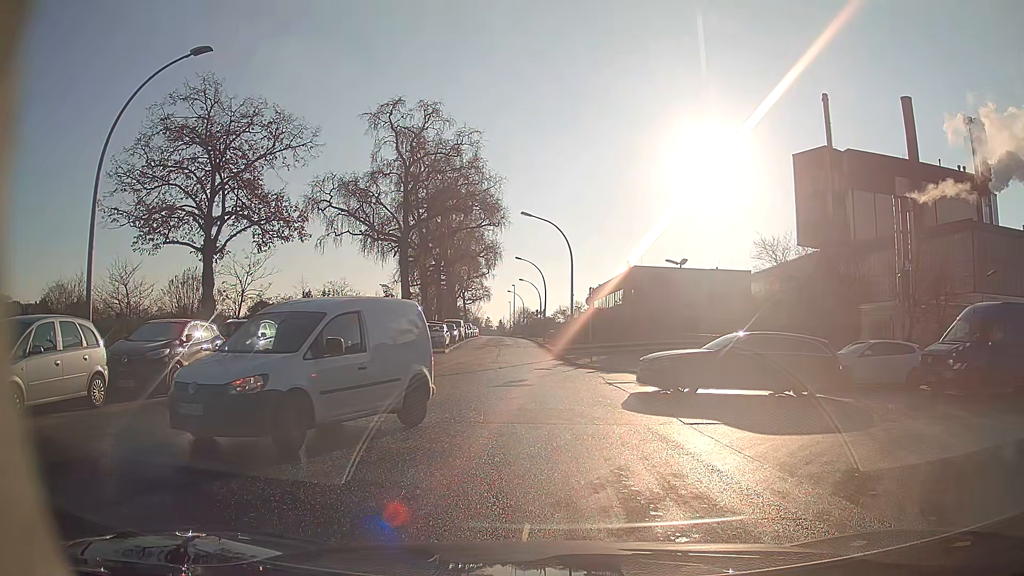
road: residential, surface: asphalt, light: Day
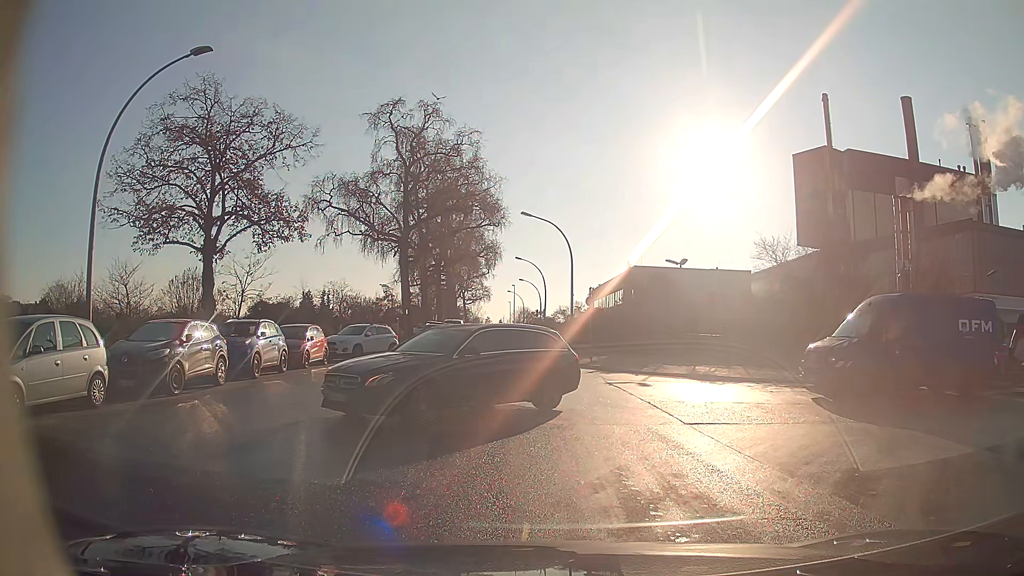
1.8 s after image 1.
(0.0, 0.0) m; 0°
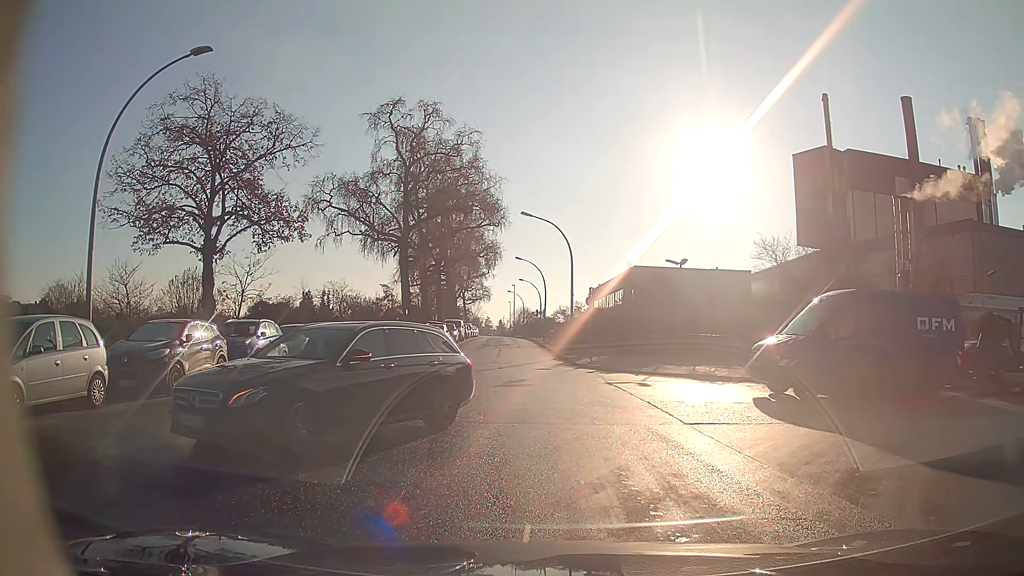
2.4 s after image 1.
(0.0, 0.0) m; 0°
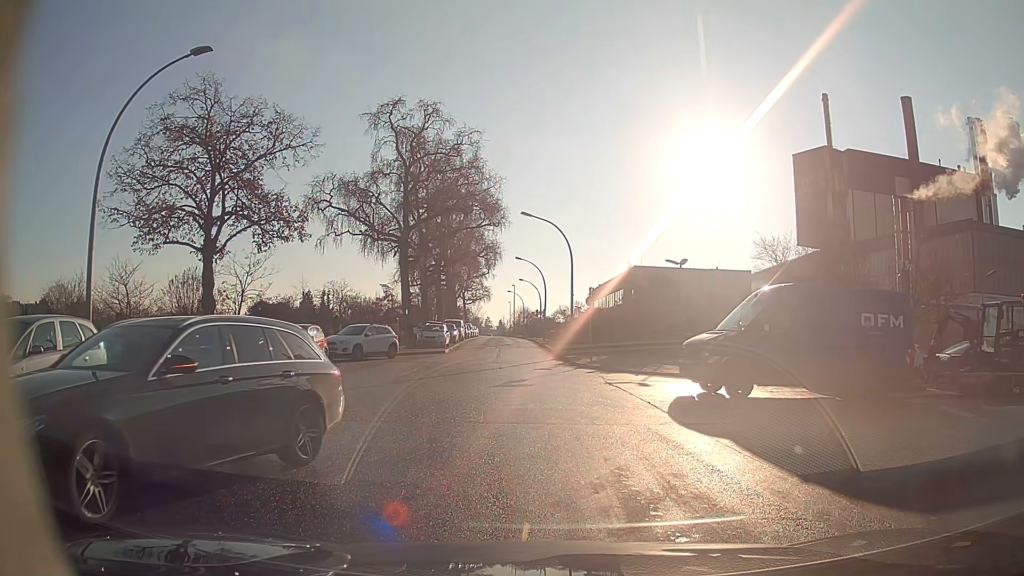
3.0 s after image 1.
(0.0, 0.0) m; 0°
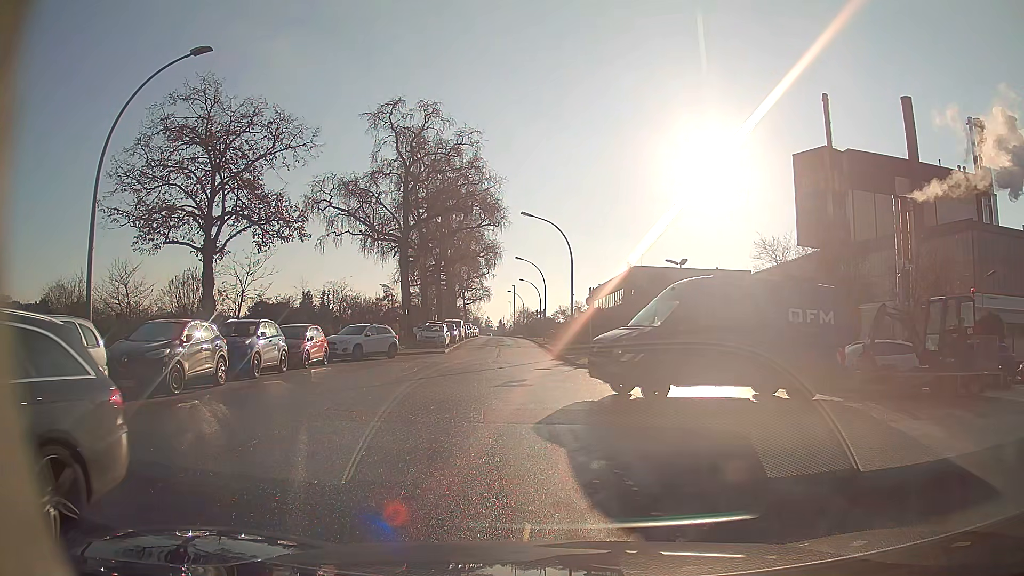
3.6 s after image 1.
(0.0, 0.0) m; 0°
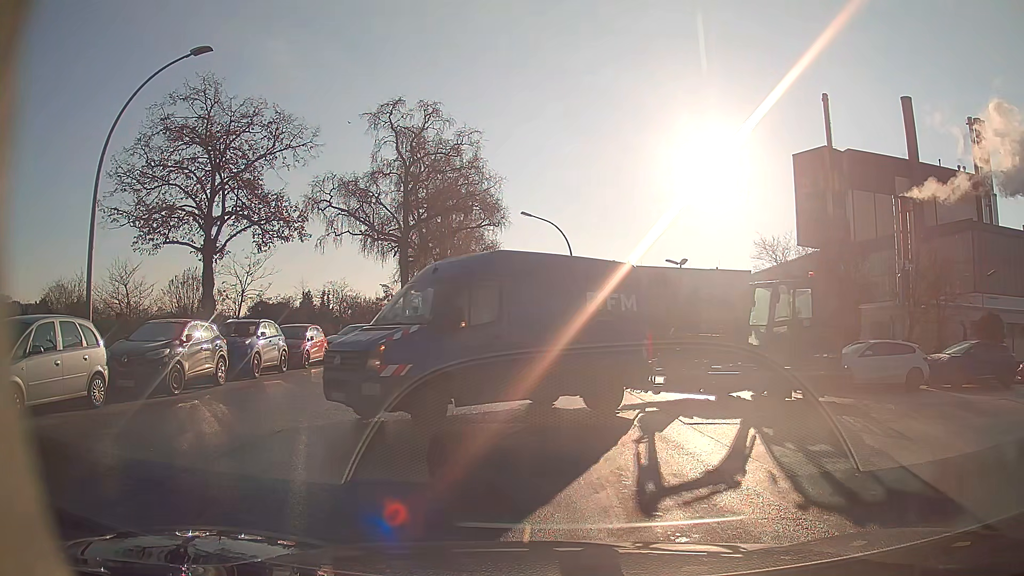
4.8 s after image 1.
(0.0, 0.0) m; 0°
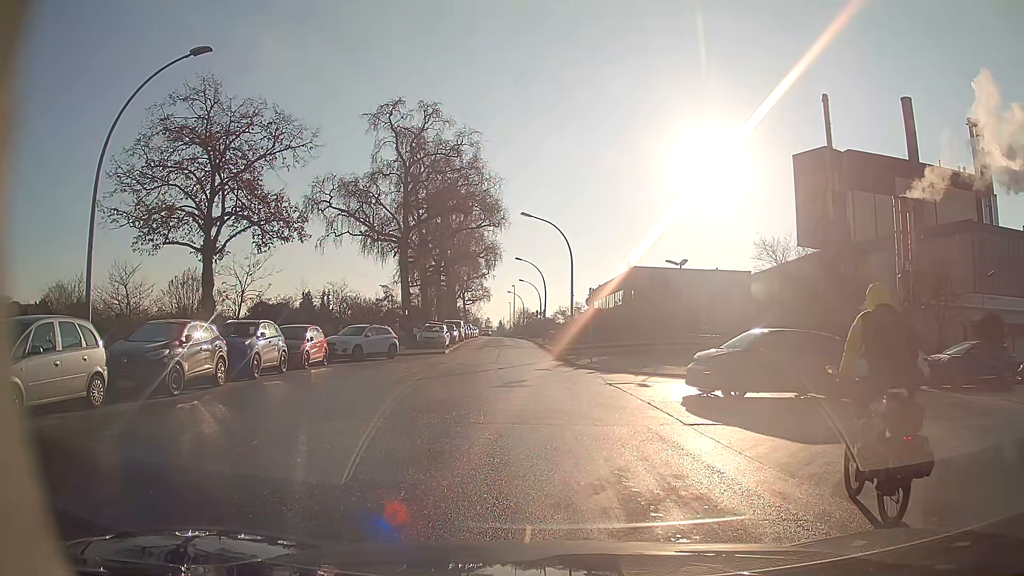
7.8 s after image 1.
(0.0, 0.0) m; 0°
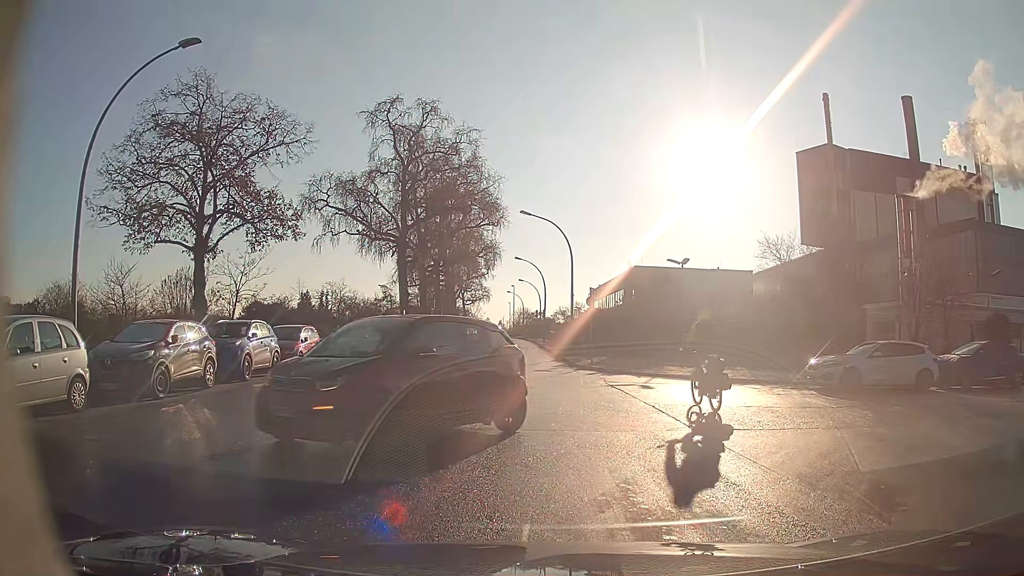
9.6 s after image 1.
(0.0, +0.6) m; 0°
